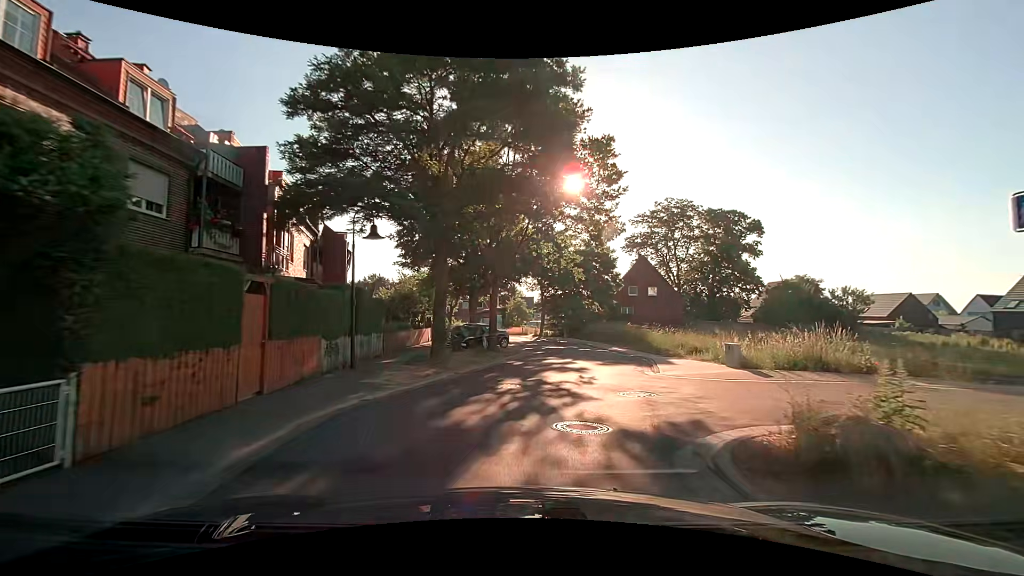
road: residential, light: Day
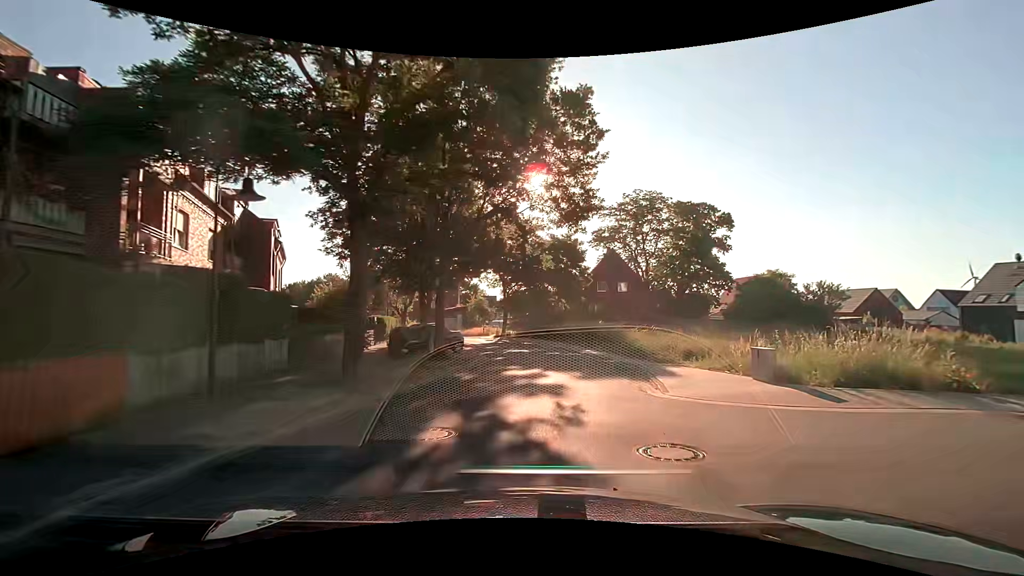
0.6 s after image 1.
(+0.1, +4.8) m; +4°
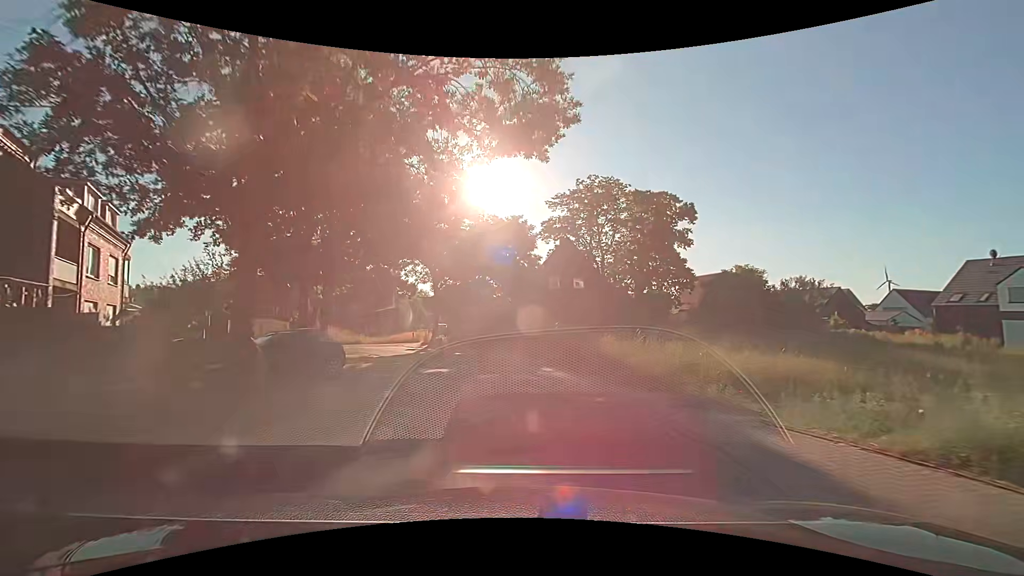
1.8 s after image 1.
(+0.7, +9.4) m; +6°
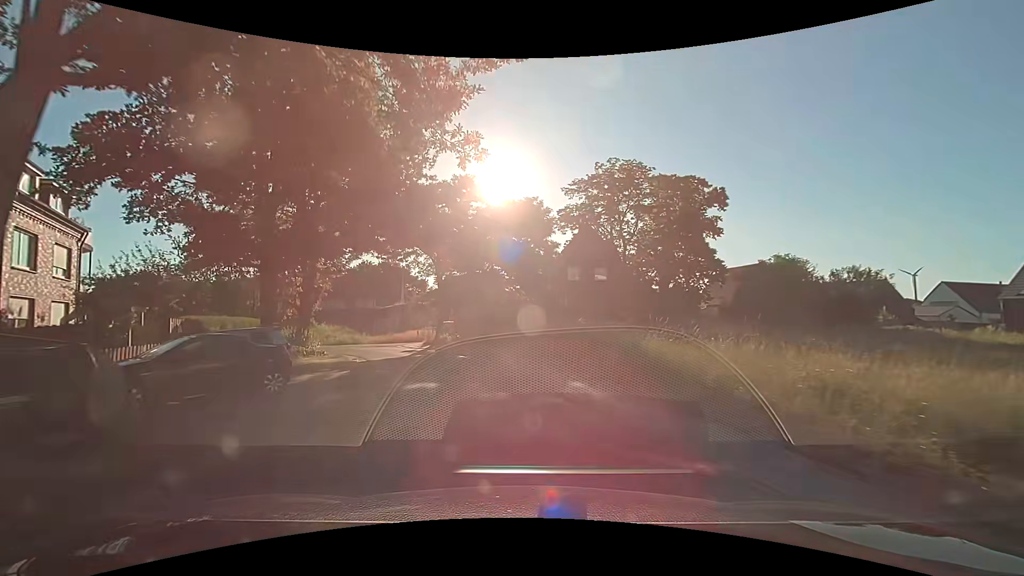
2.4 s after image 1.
(0.0, +4.7) m; -2°
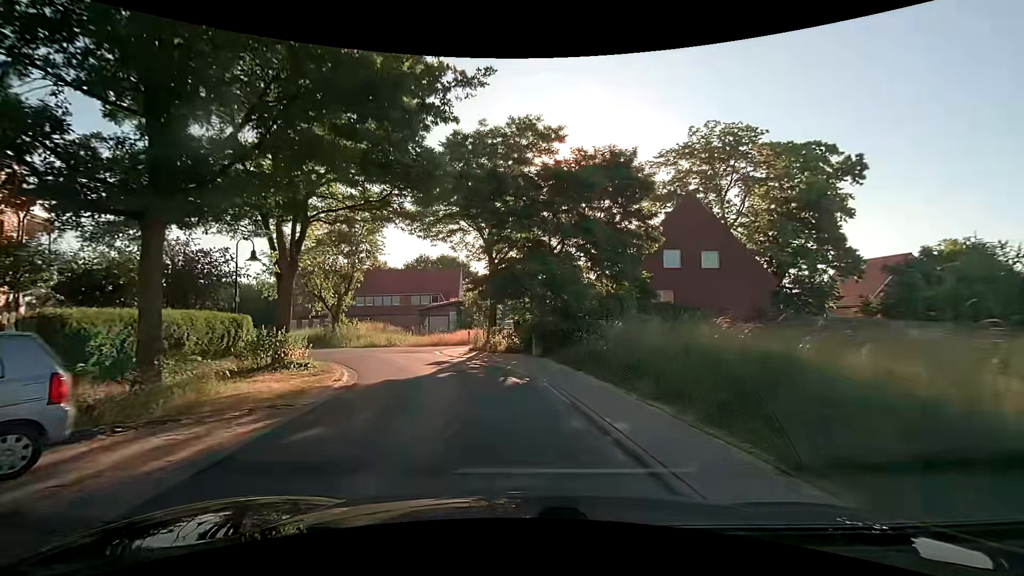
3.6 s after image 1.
(-0.6, +9.2) m; -8°
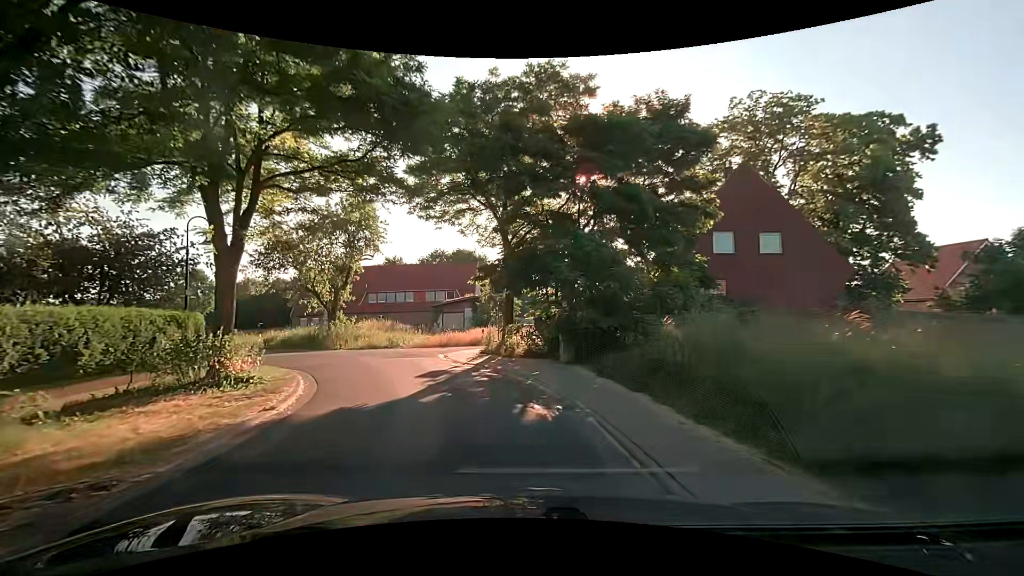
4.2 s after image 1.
(0.0, +4.5) m; 0°
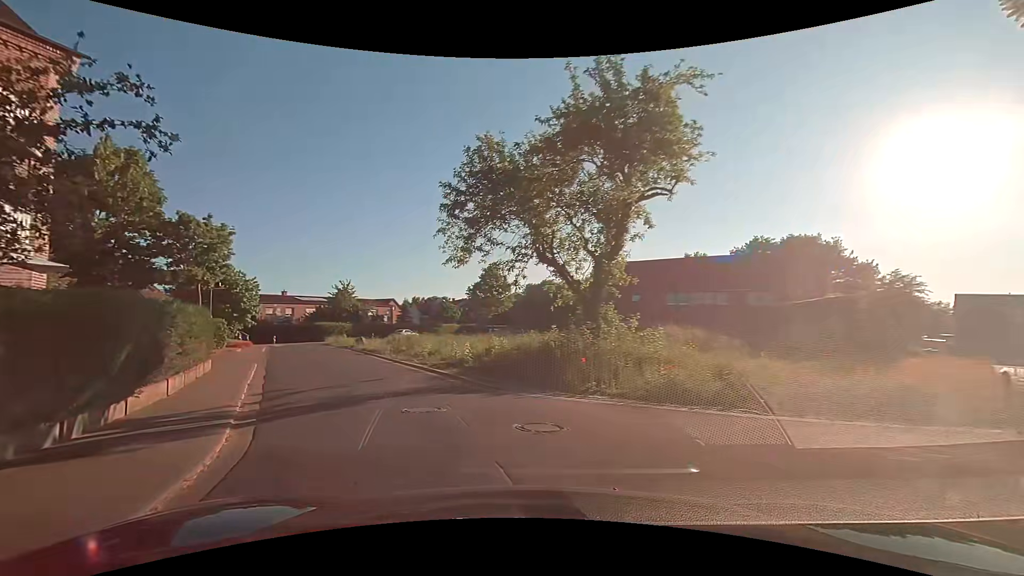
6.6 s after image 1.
(-4.6, +16.5) m; -35°
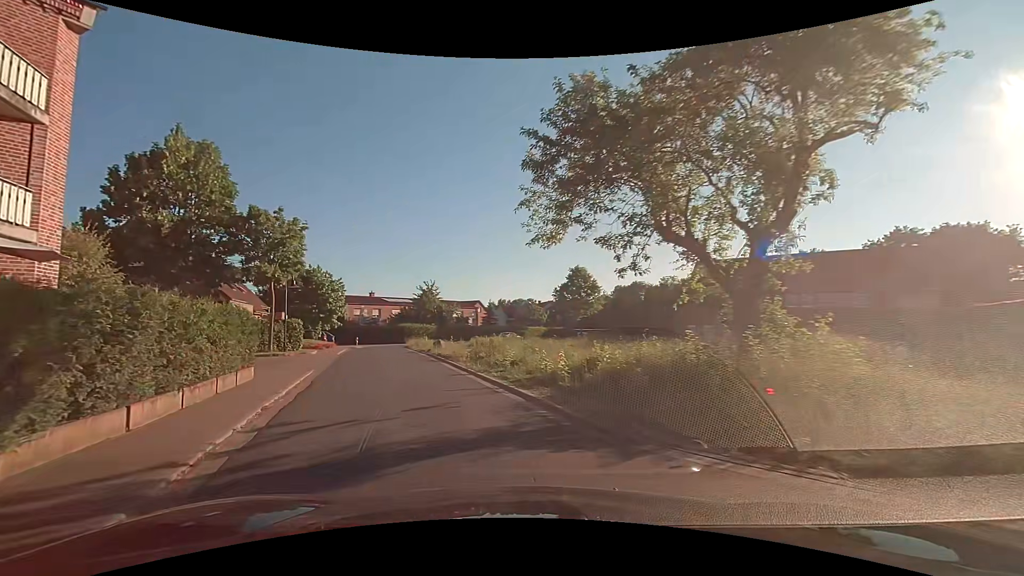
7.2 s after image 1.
(-0.4, +4.4) m; -10°
(-1, +10) (-4, +19) (-7, +29) (-10, +39) (-12, +48) (-11, +58) (-8, +68) (-3, +76) (+3, +85) (+9, +93) m
